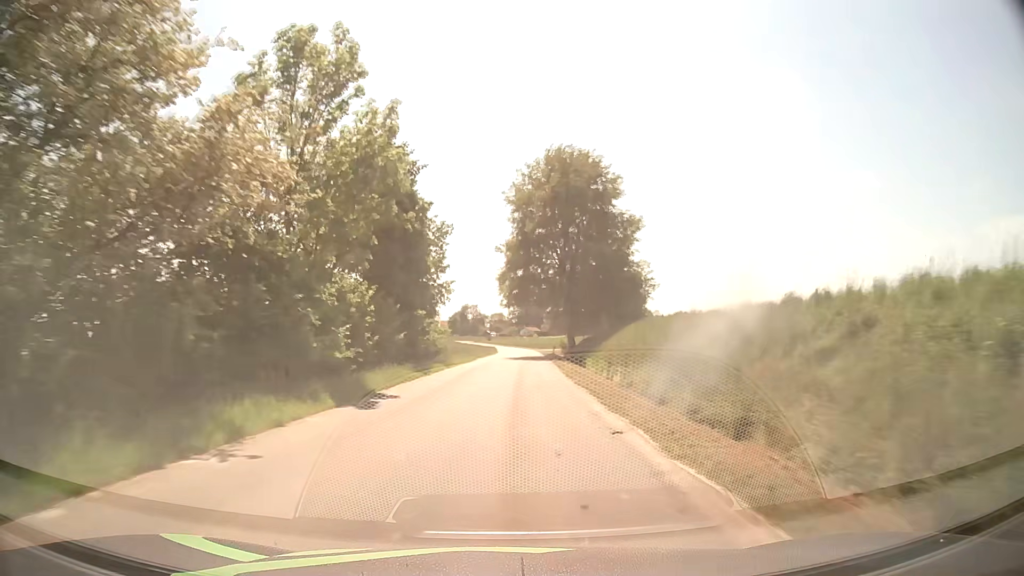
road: tertiary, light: Day
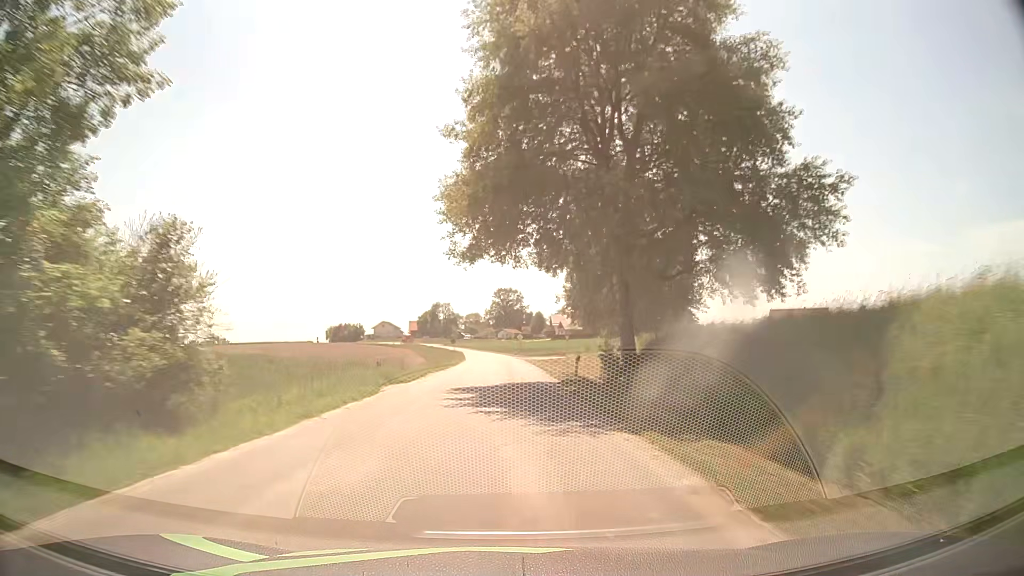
(+0.6, +35.1) m; +1°
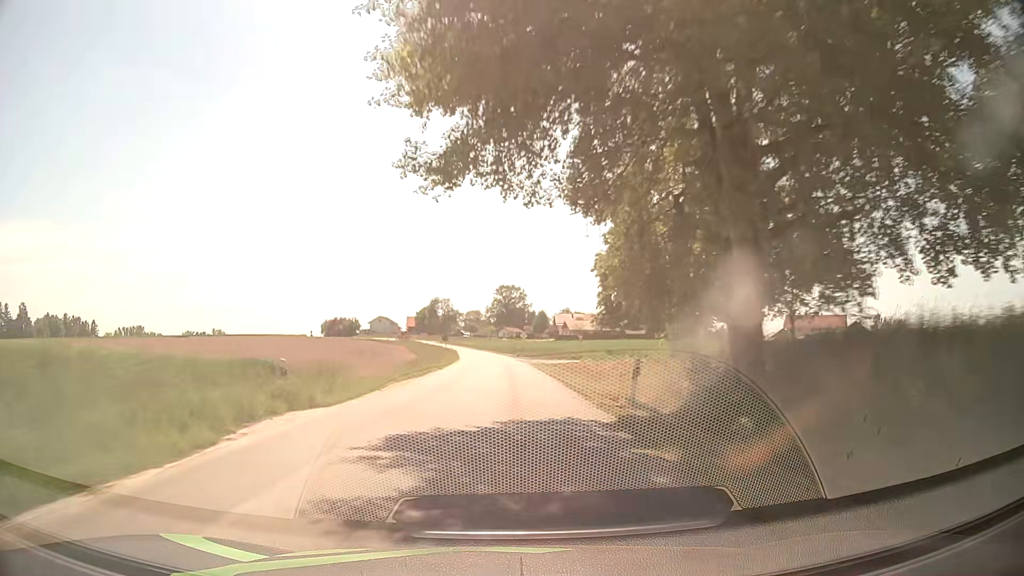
(+0.1, +11.6) m; +1°
(0, +10) (0, +20) (0, +30) (0, +40) (-1, +50) (-1, +60) (-1, +70) (-2, +80) (-3, +90) (-4, +100) m
